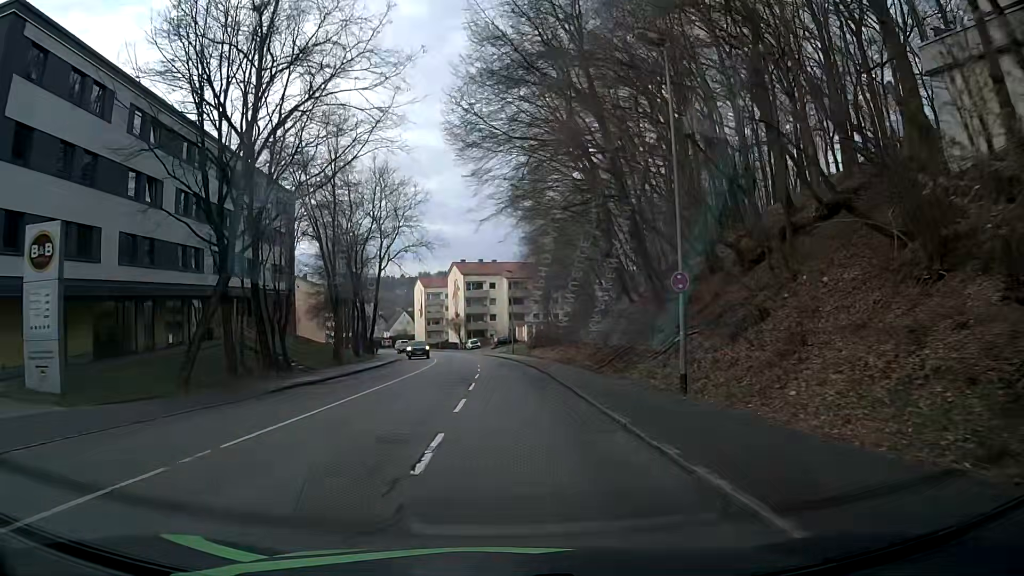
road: tertiary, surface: asphalt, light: Day
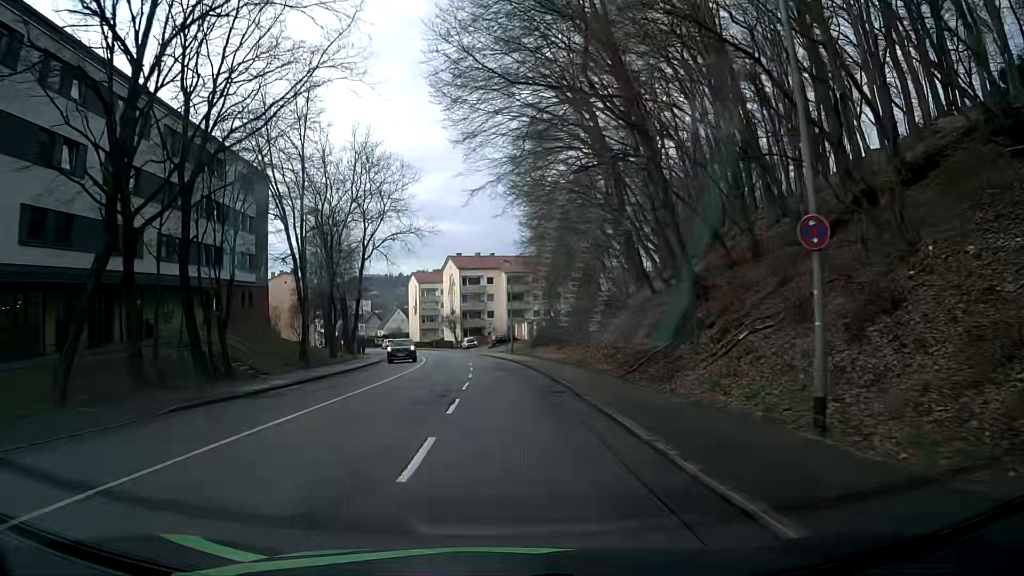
(0.0, +6.7) m; -1°
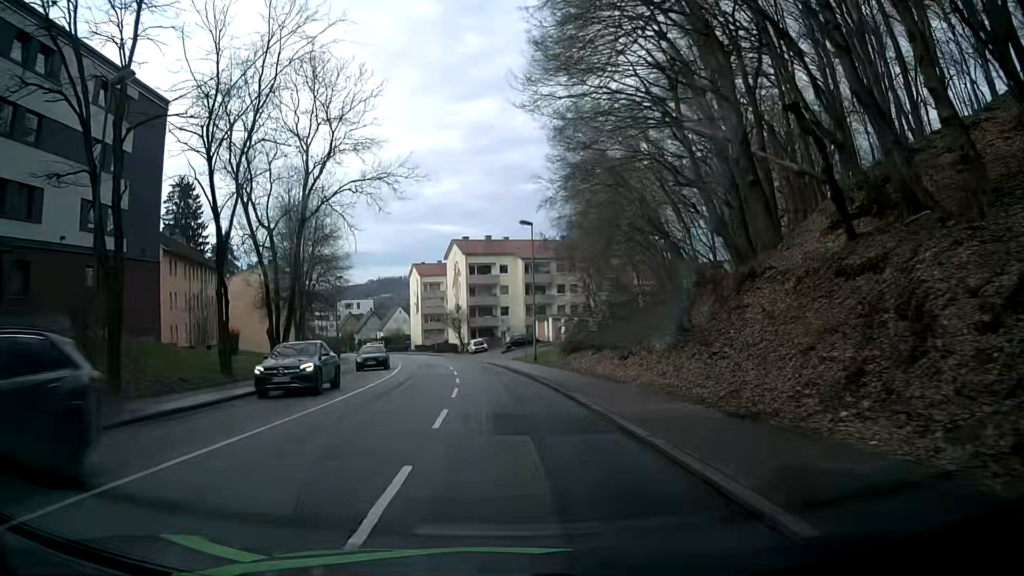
(+0.2, +20.2) m; 0°
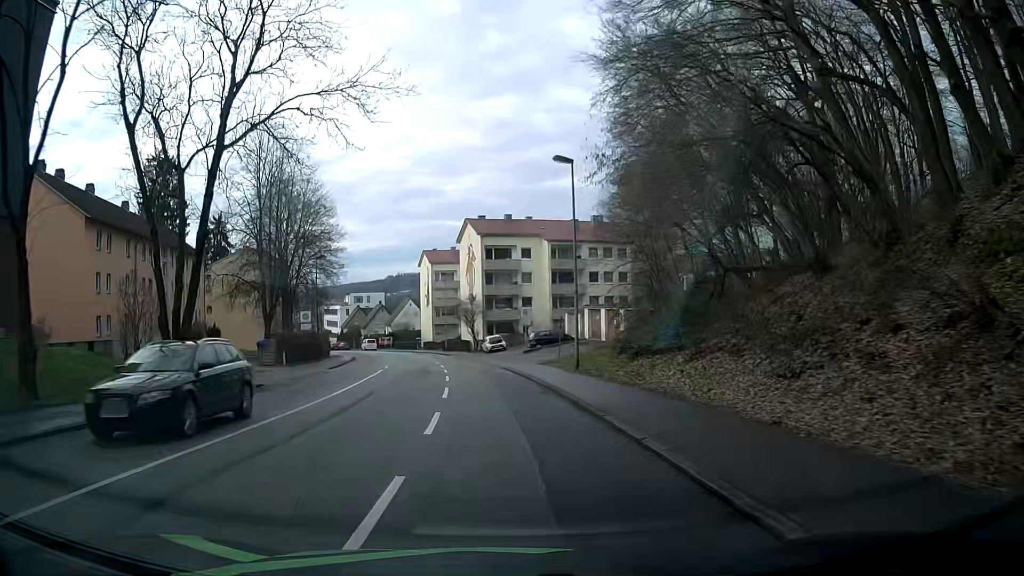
(-0.4, +13.4) m; -2°
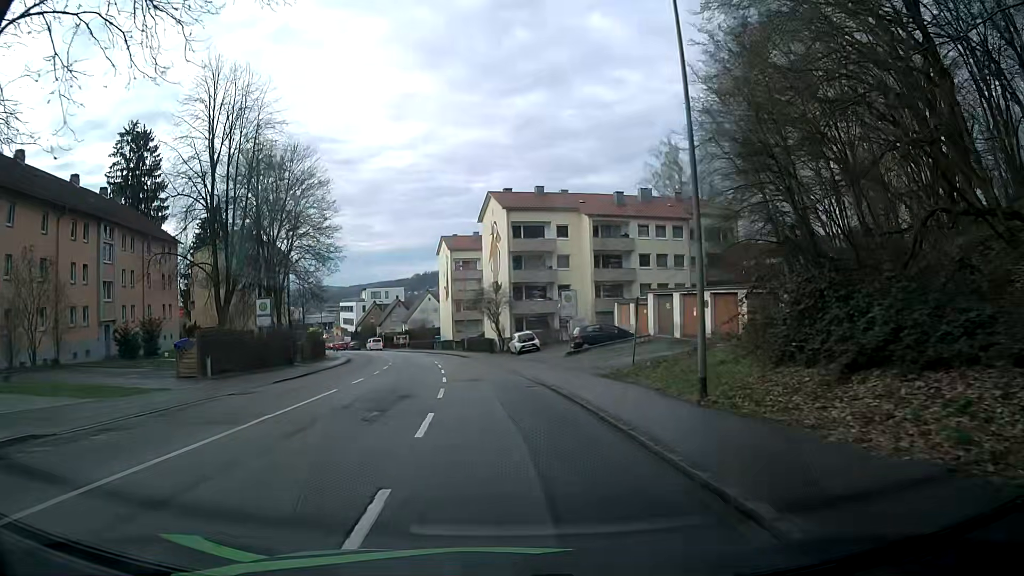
(-0.3, +13.4) m; -3°
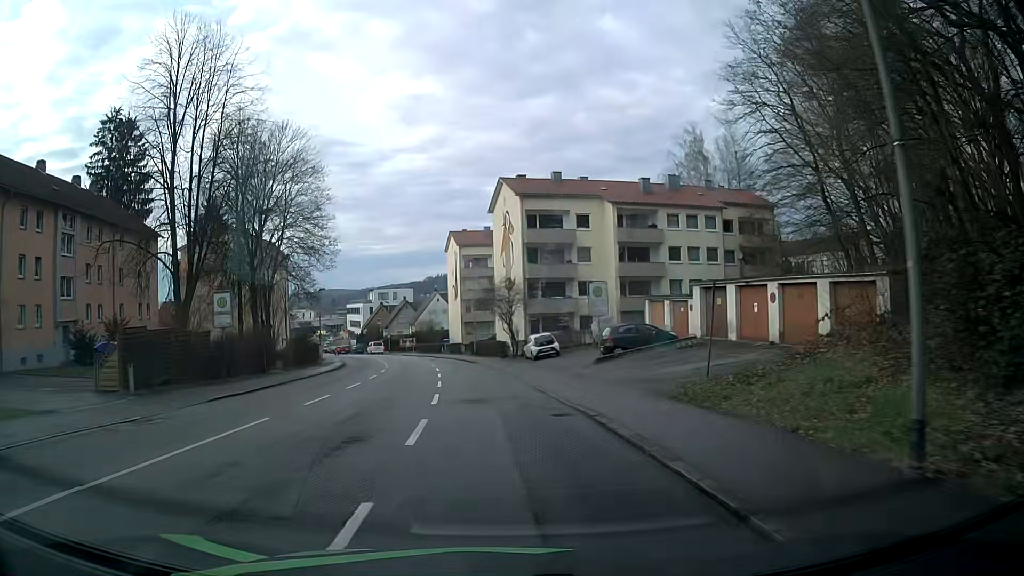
(-0.1, +6.6) m; -1°
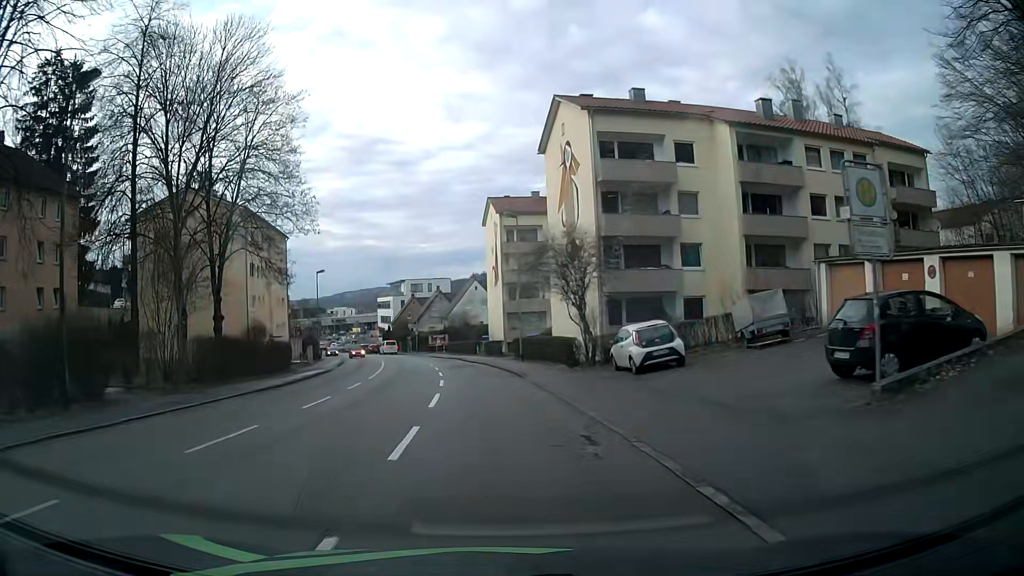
(-0.8, +19.2) m; -4°
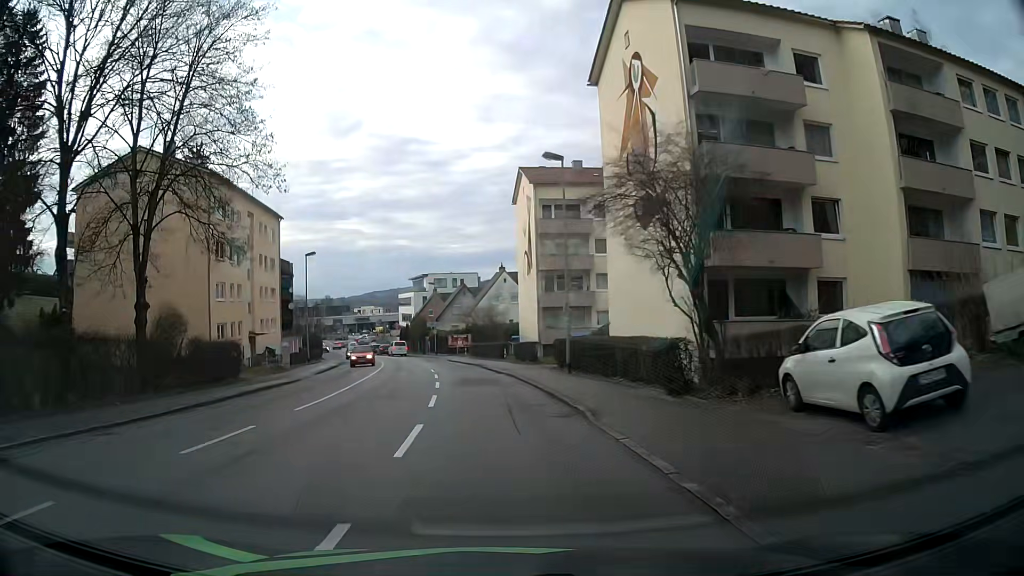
(-0.2, +12.4) m; -2°
(0, +10) (-1, +20) (-2, +30) (-3, +40) (-5, +50) (-6, +60) (-9, +69) (-11, +79) (-15, +88) (-18, +98) m
